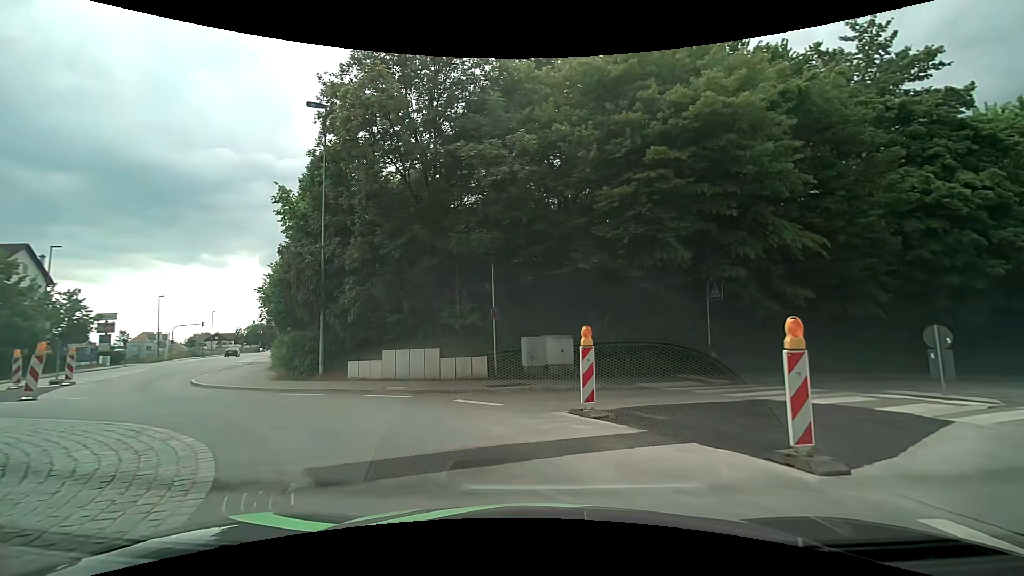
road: tertiary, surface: asphalt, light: Day
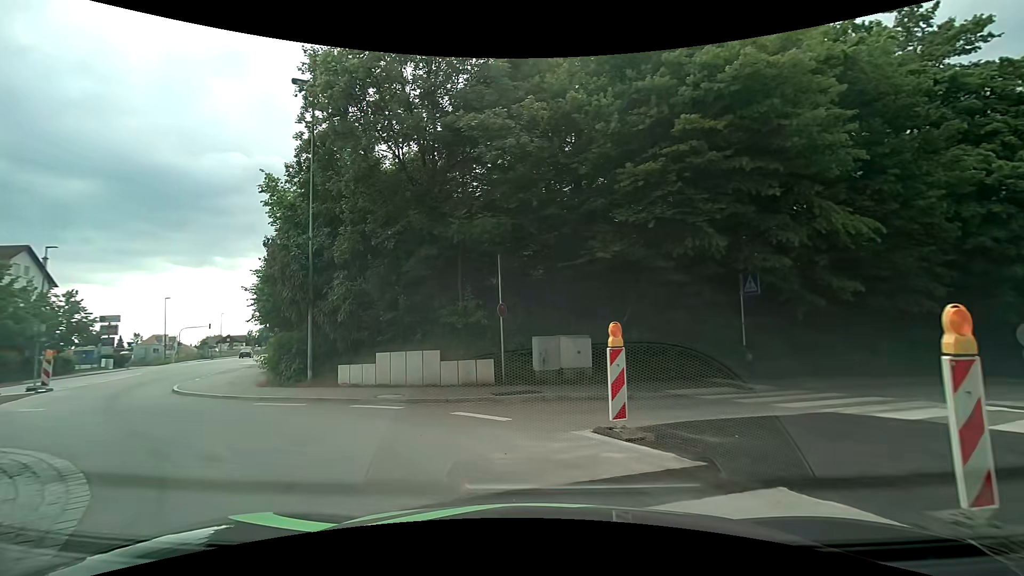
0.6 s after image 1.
(0.0, +2.0) m; -2°
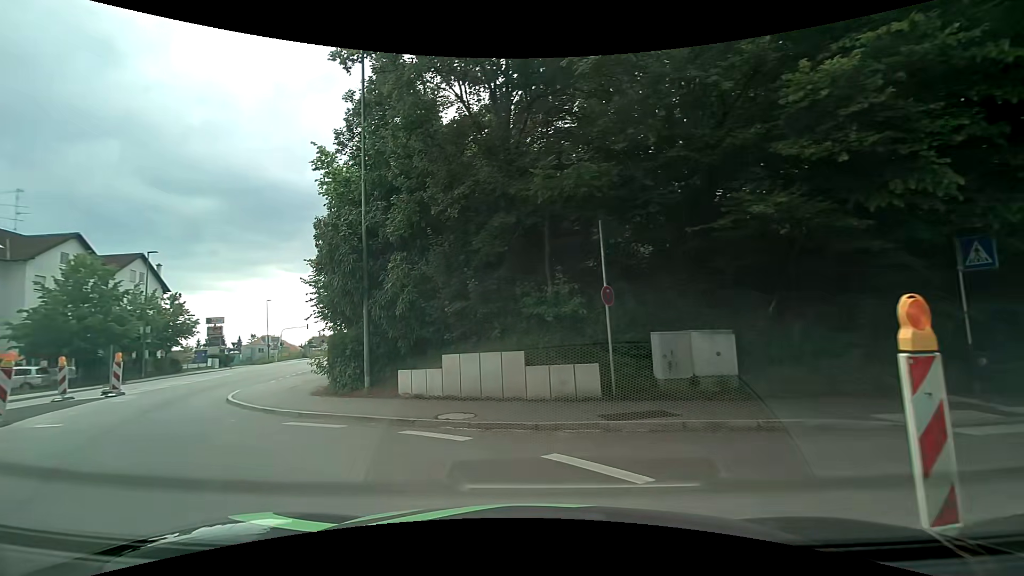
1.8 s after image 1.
(-0.2, +3.8) m; -8°
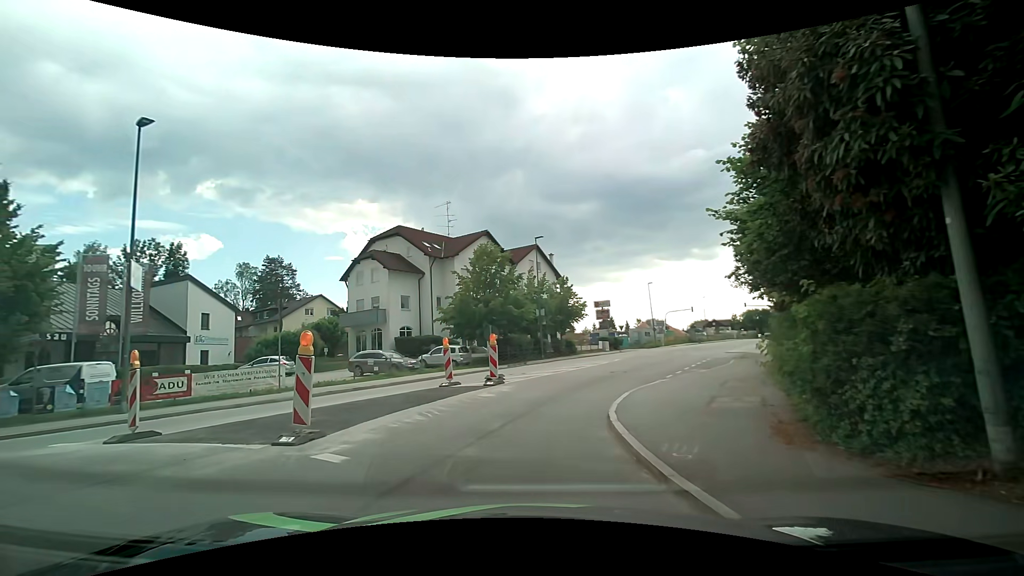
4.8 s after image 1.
(-3.0, +7.8) m; -41°
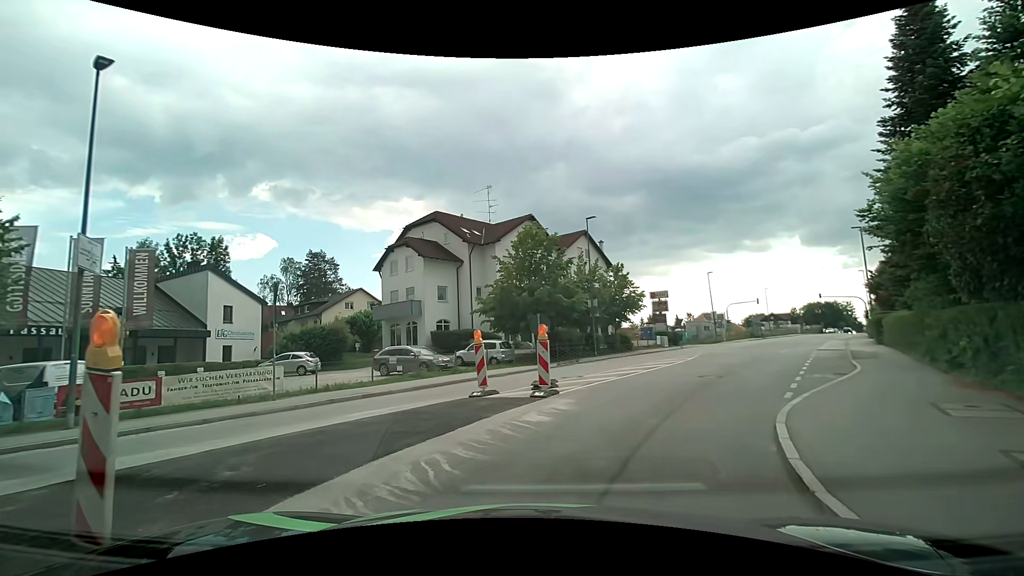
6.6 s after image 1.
(-0.5, +4.8) m; -8°
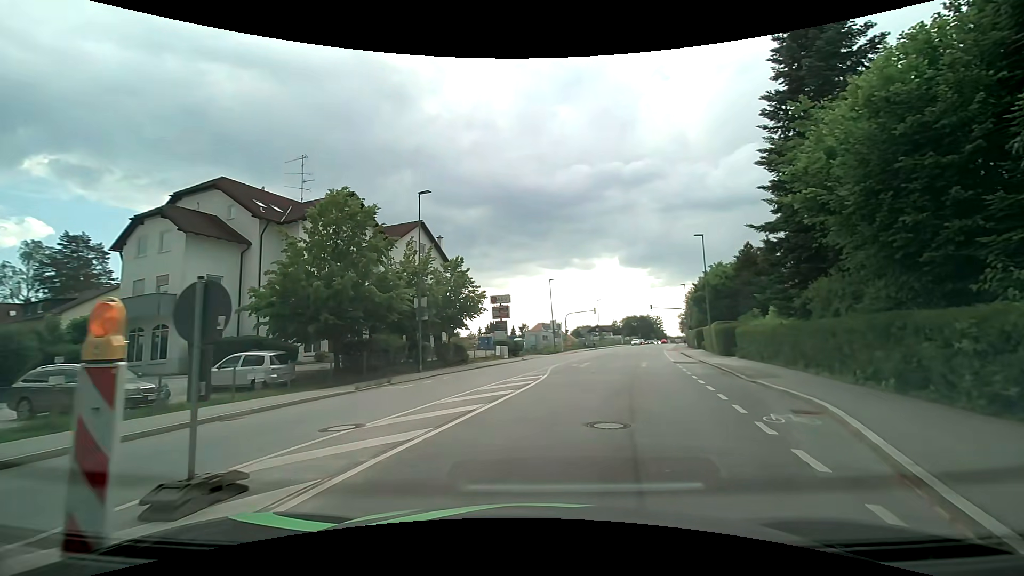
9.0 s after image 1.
(+1.3, +8.5) m; +19°
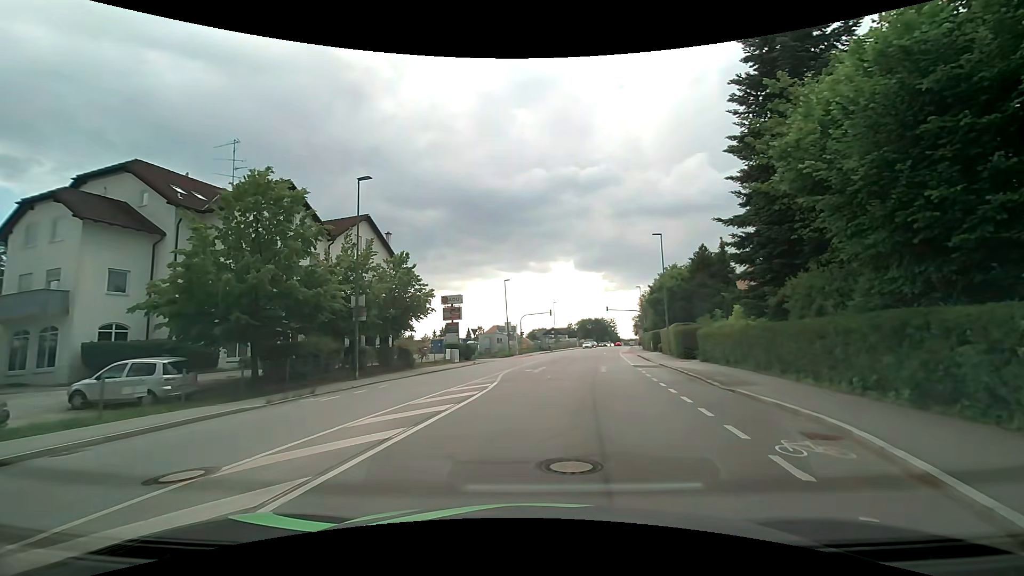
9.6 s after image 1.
(+0.1, +2.5) m; +6°
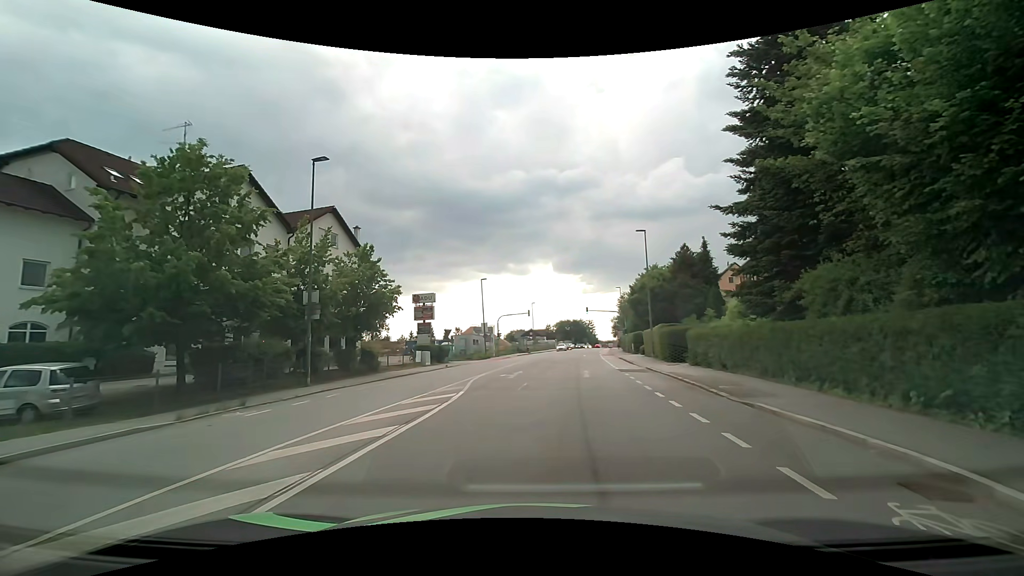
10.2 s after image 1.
(0.0, +2.6) m; +2°
(0, +10) (+2, +20) (+3, +30) (+4, +40) (+5, +50) (+6, +60) (+7, +70) (+9, +80) (+10, +89) (+12, +99) m
